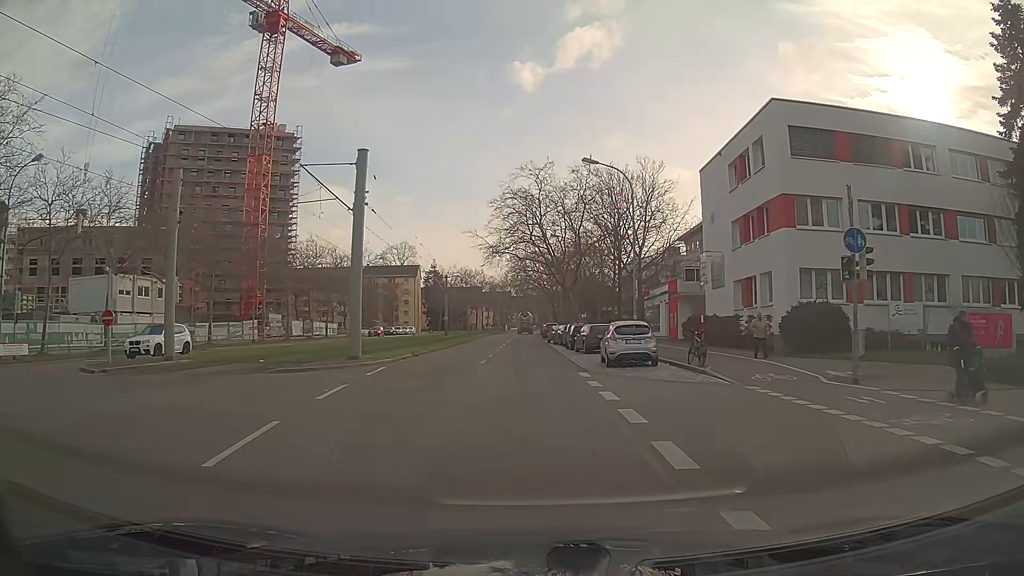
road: tertiary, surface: asphalt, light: Day
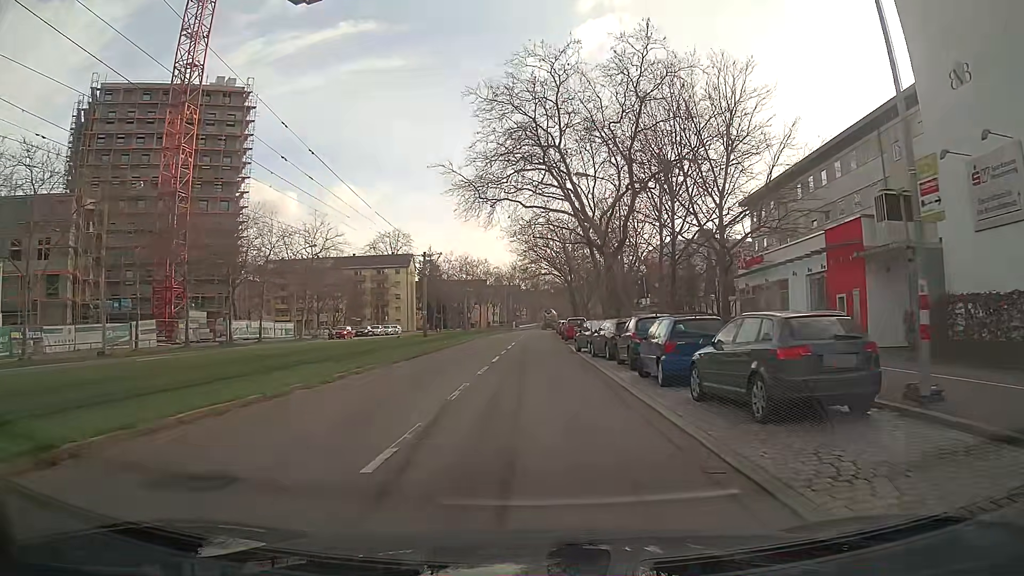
(-0.2, +24.4) m; -1°
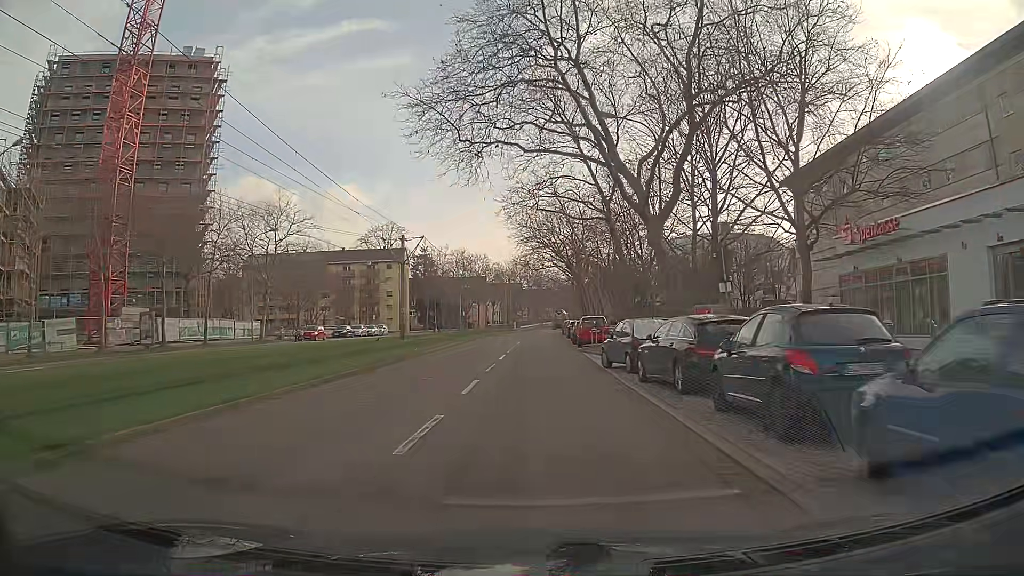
(0.0, +11.3) m; 0°
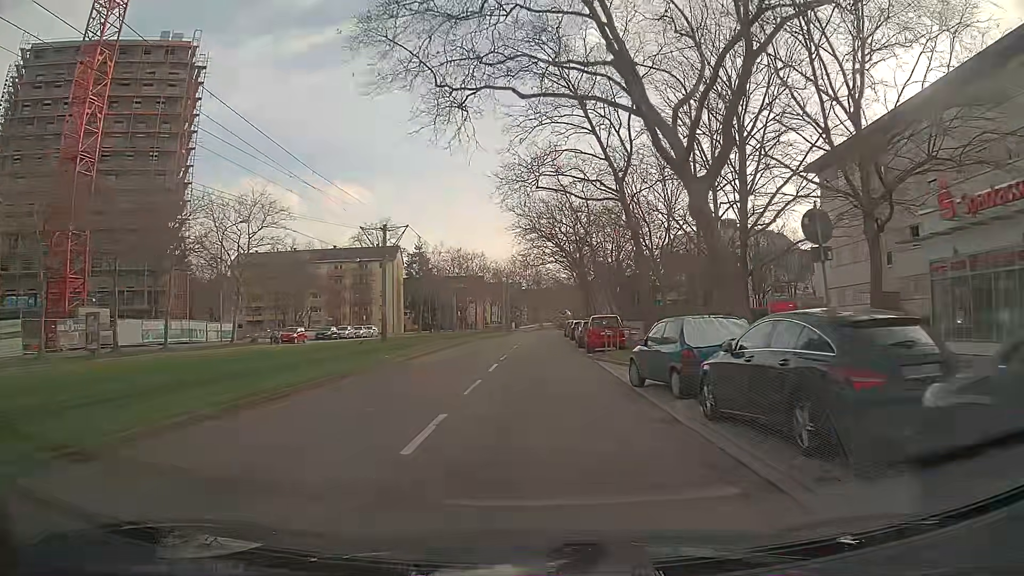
(0.0, +5.9) m; 0°
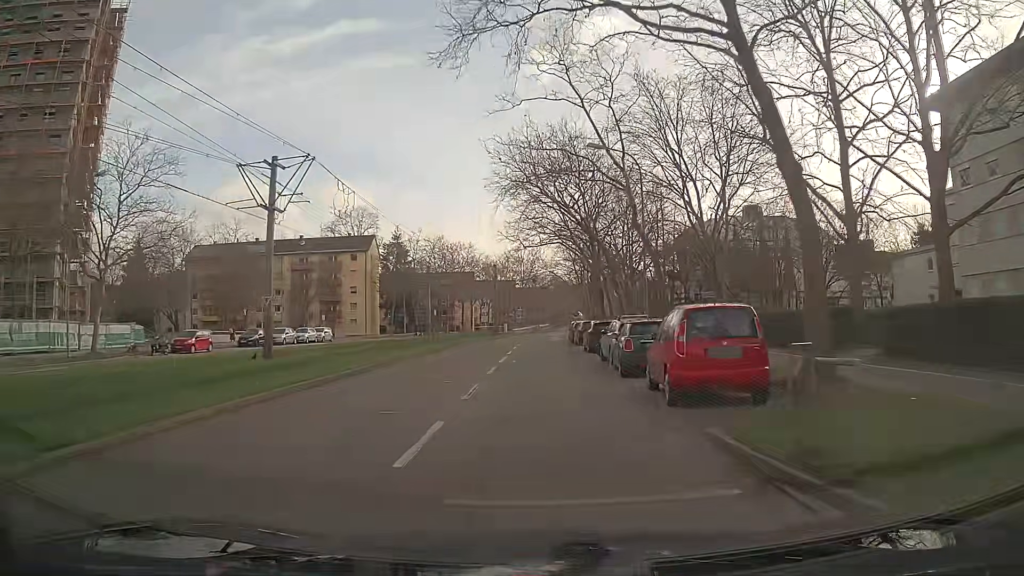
(+0.1, +18.6) m; +1°
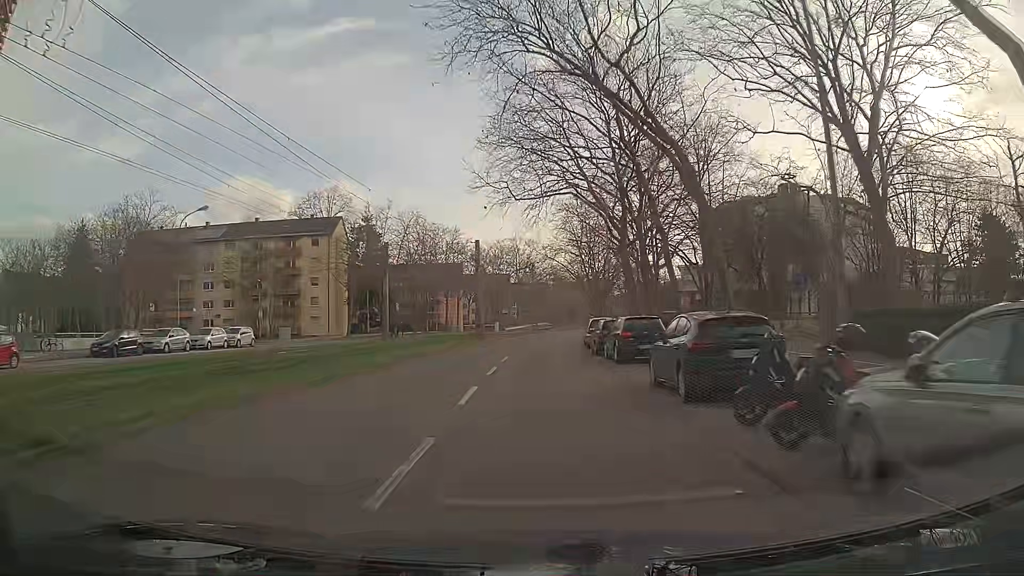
(-0.1, +19.7) m; 0°
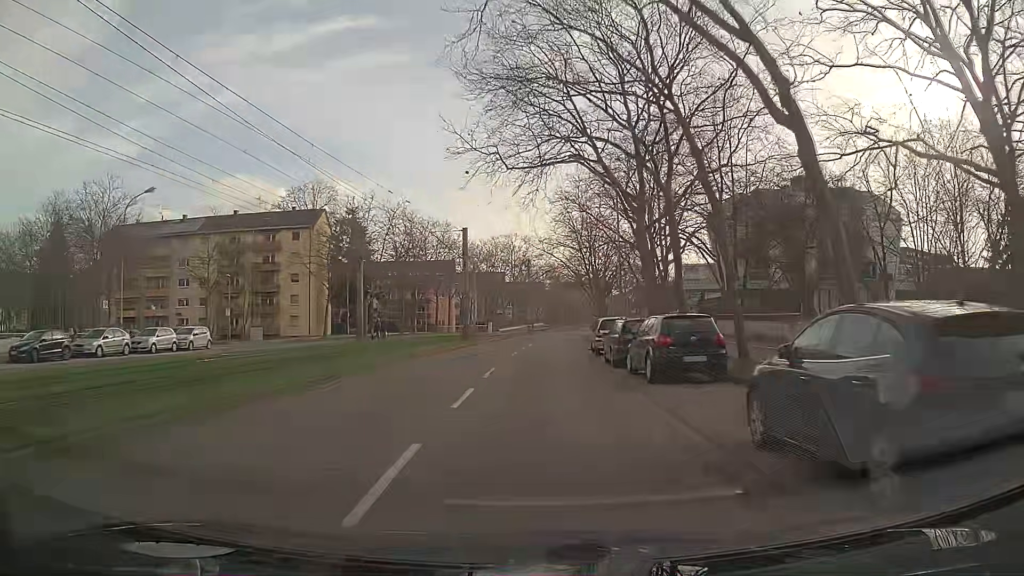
(0.0, +6.8) m; 0°
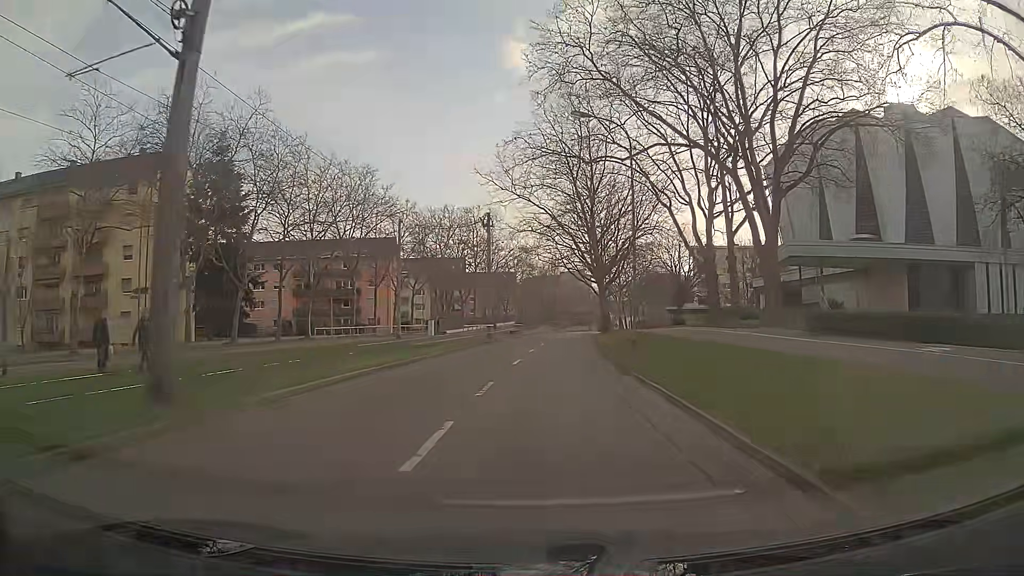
(+0.4, +35.0) m; +2°
(0, +10) (+1, +20) (+1, +30) (+2, +40) (+3, +50) (+3, +60) (+4, +70) (+6, +80) (+7, +90) (+9, +100) m
